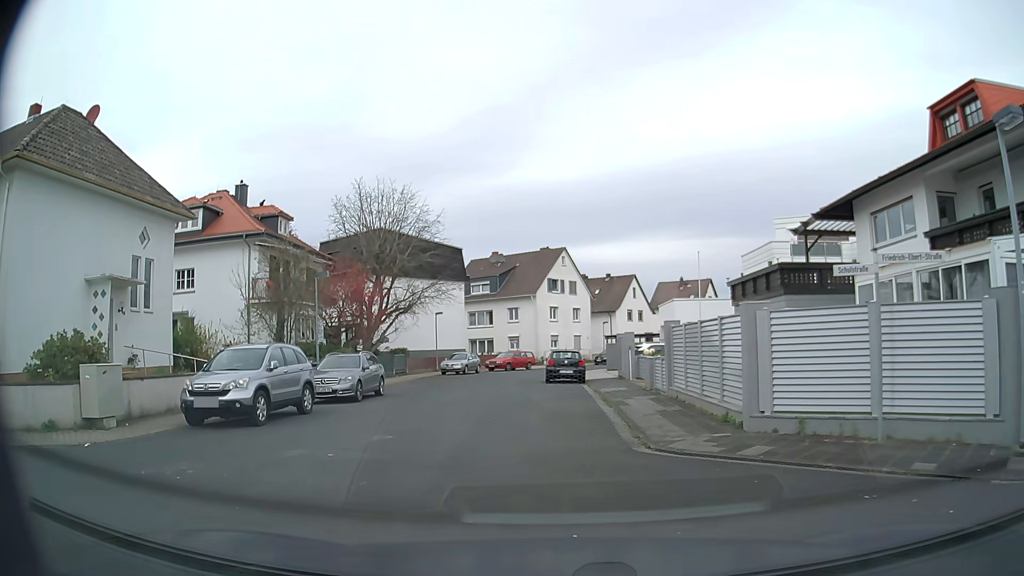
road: residential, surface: asphalt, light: Day
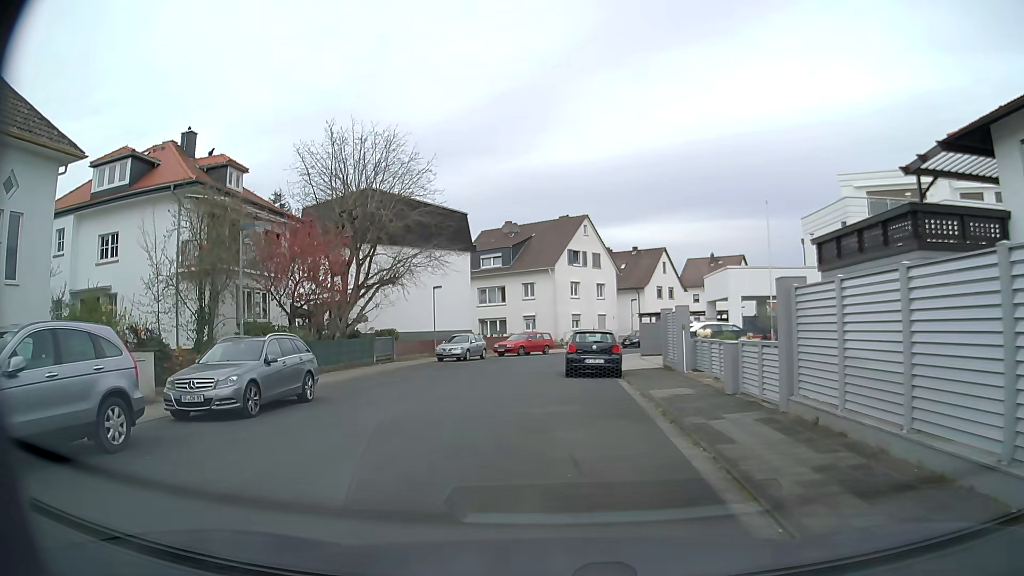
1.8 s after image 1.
(0.0, +8.6) m; -1°
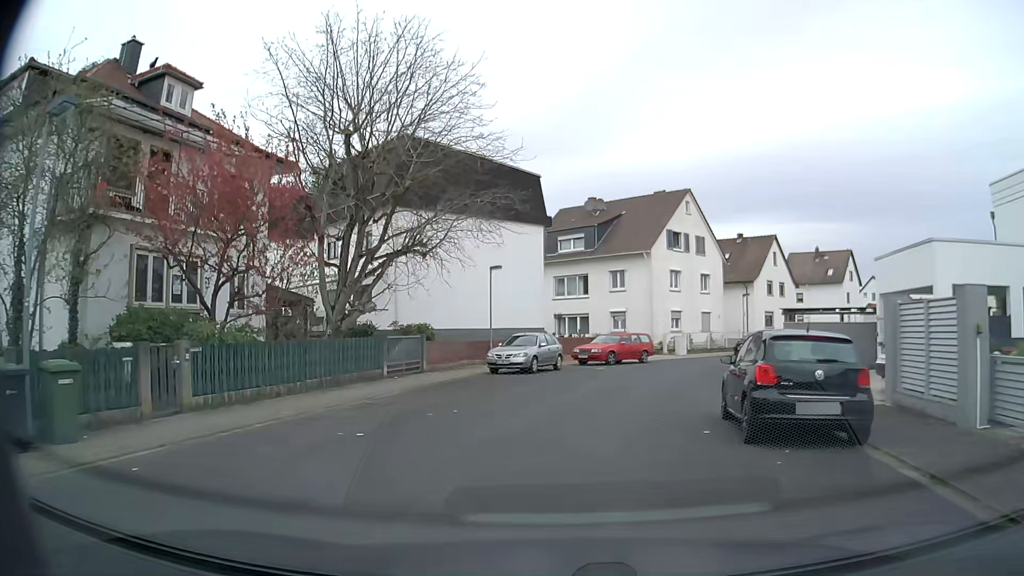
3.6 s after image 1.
(-0.9, +11.8) m; -7°
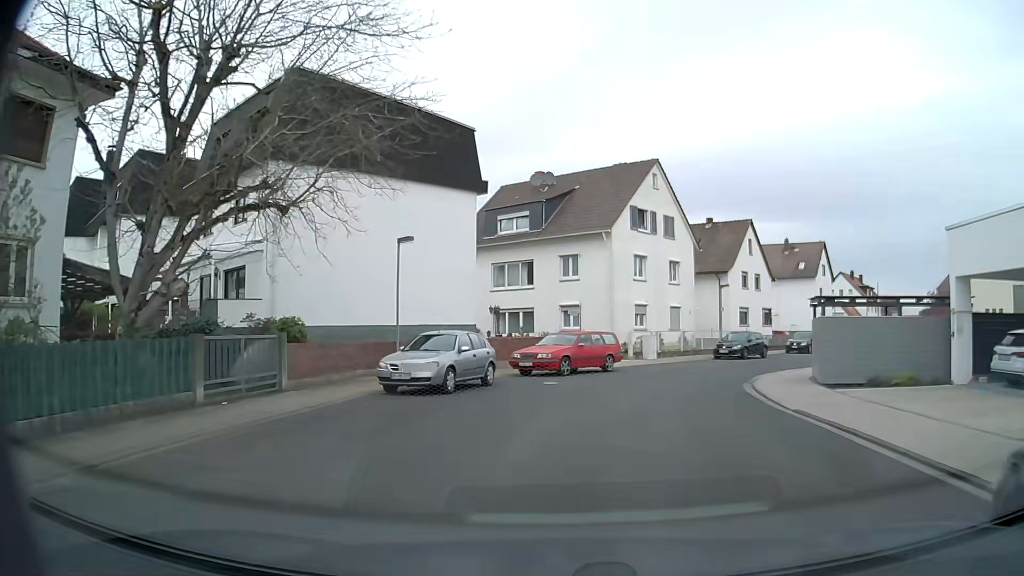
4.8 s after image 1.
(+0.2, +8.5) m; +5°
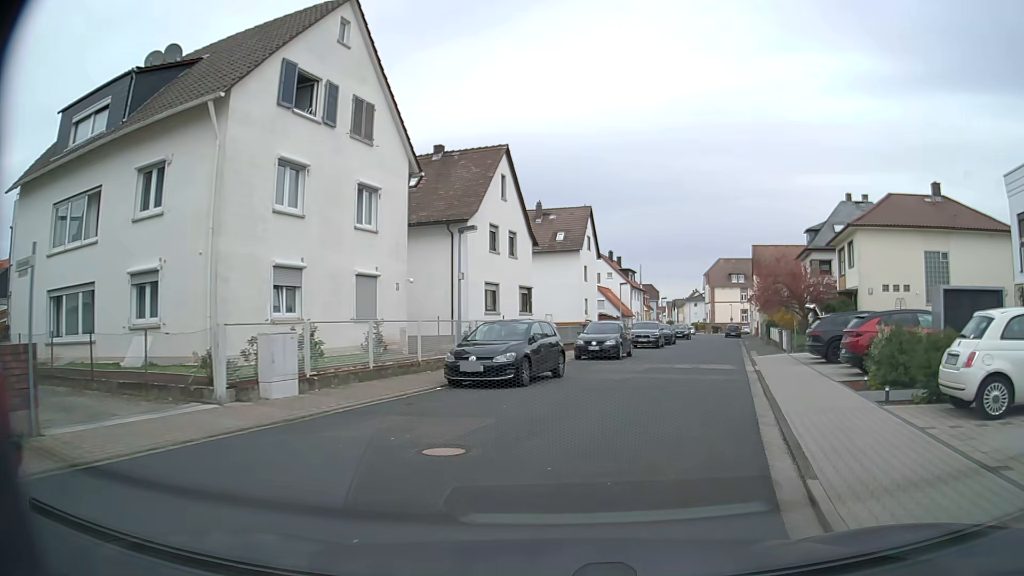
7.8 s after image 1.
(+3.8, +20.3) m; +22°
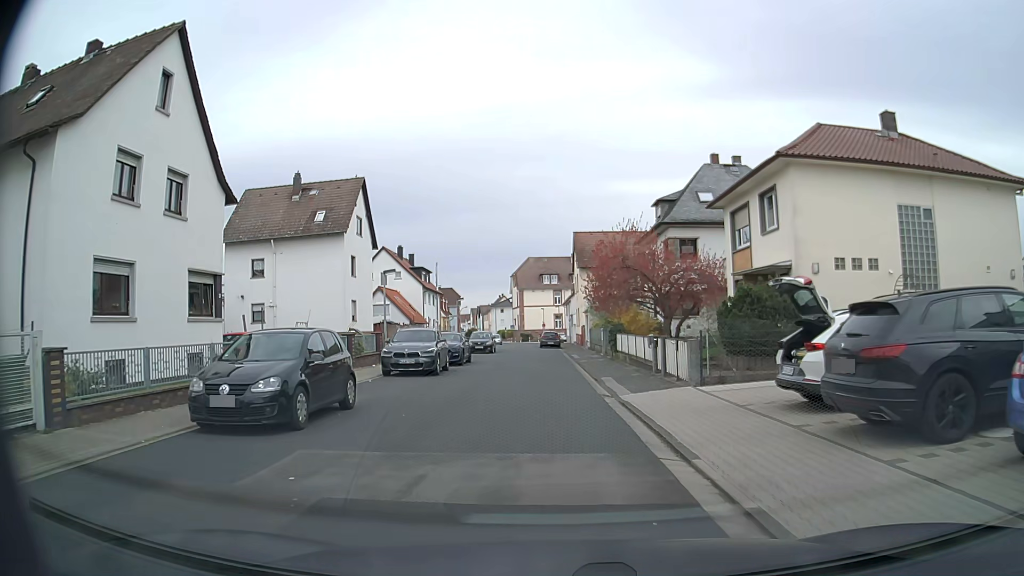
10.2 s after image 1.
(+3.1, +15.7) m; +17°
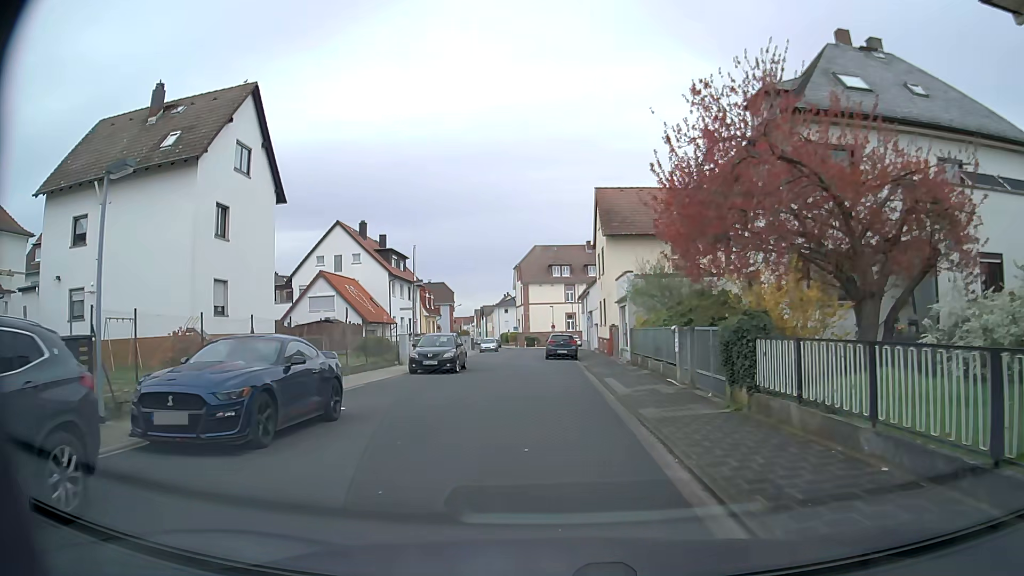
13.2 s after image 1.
(-0.2, +20.3) m; -1°
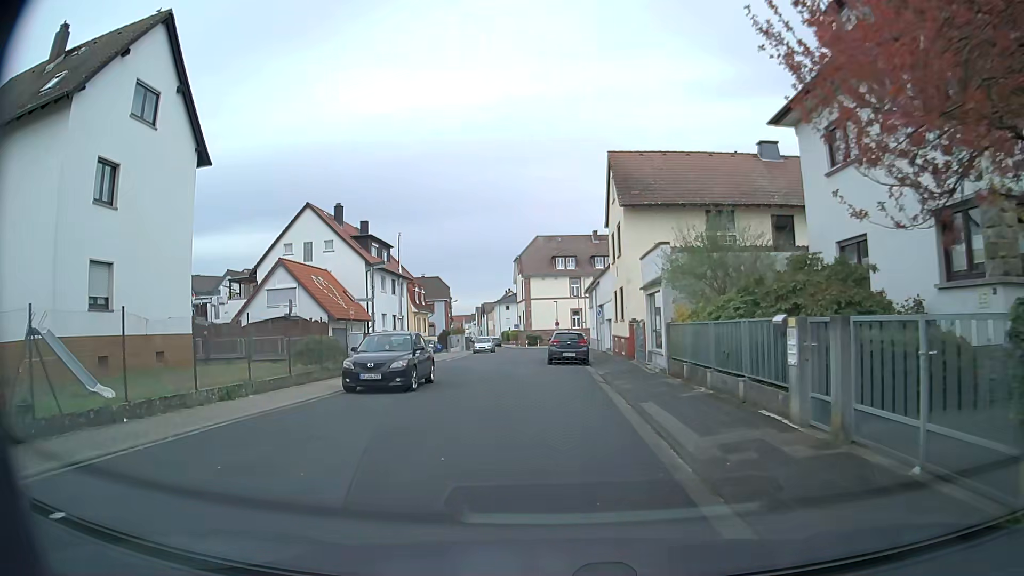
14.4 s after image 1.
(0.0, +8.2) m; 0°
(0, +10) (-1, +20) (-2, +30) (-2, +40) (-2, +50) (-1, +60) (-1, +70) (-4, +79) (-12, +83) (-22, +85) m
